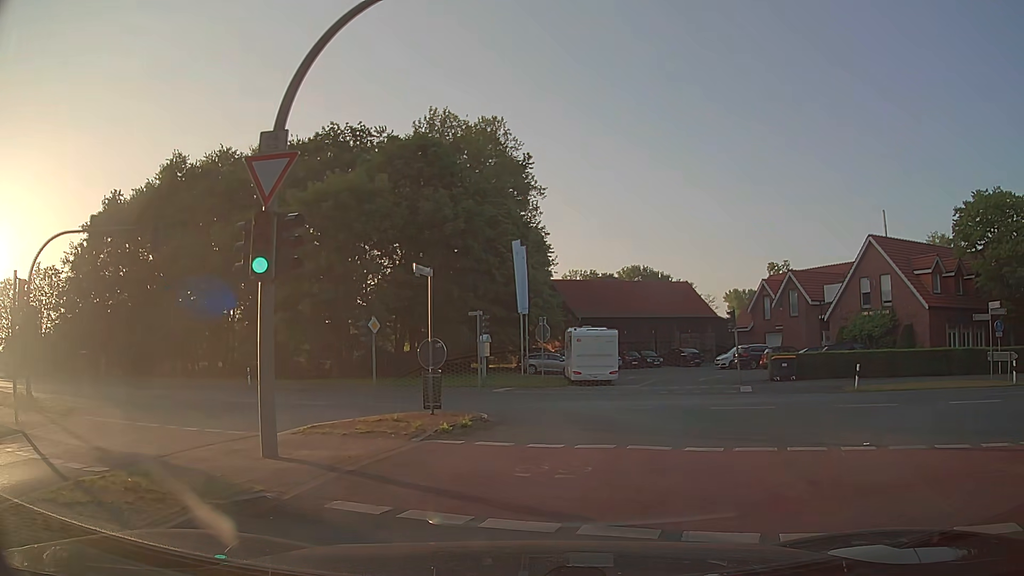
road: secondary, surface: asphalt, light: Day
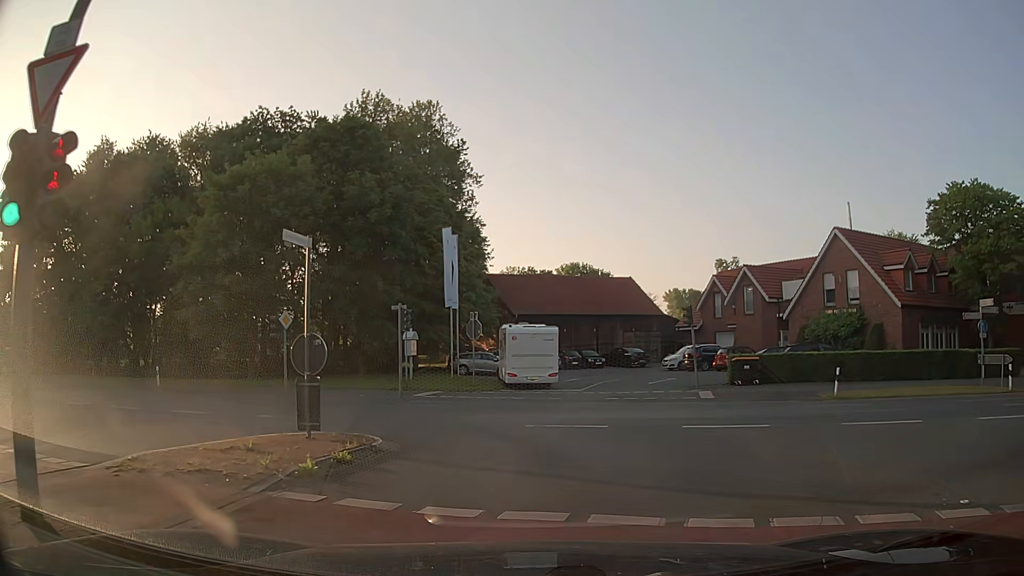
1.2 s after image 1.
(+0.1, +4.0) m; +5°
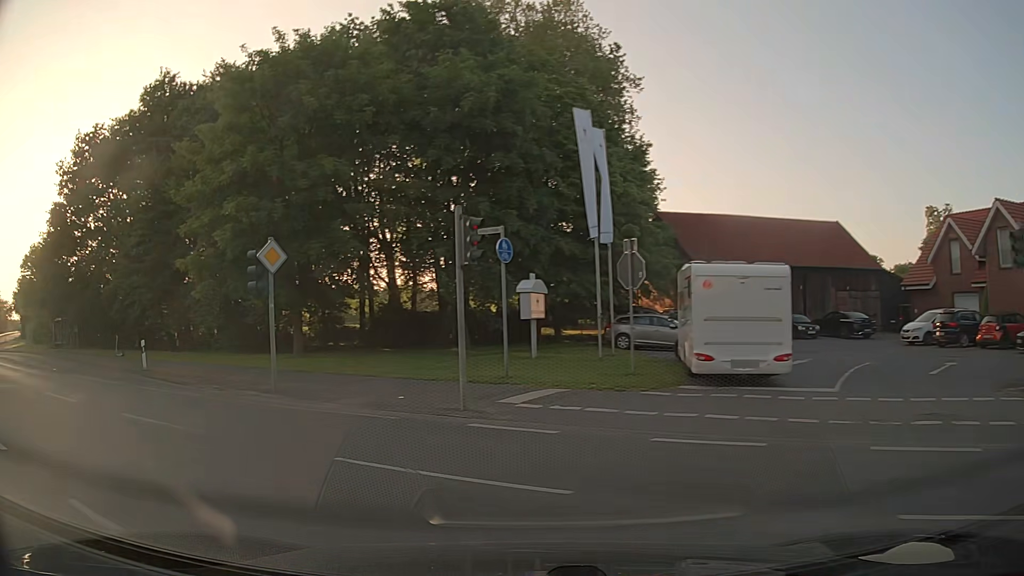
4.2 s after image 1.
(-0.2, +14.9) m; -15°
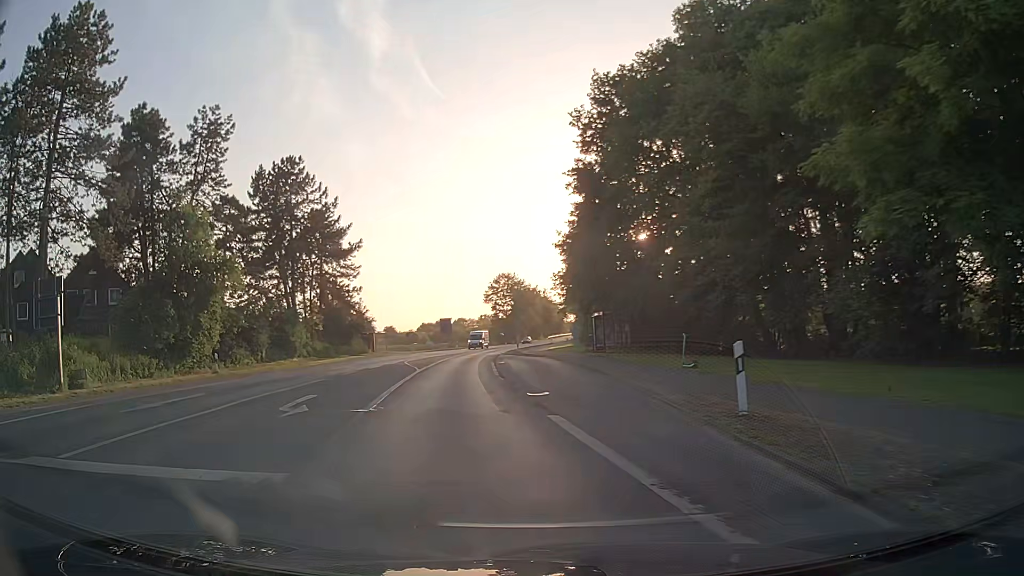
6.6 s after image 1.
(-7.3, +13.9) m; -49°
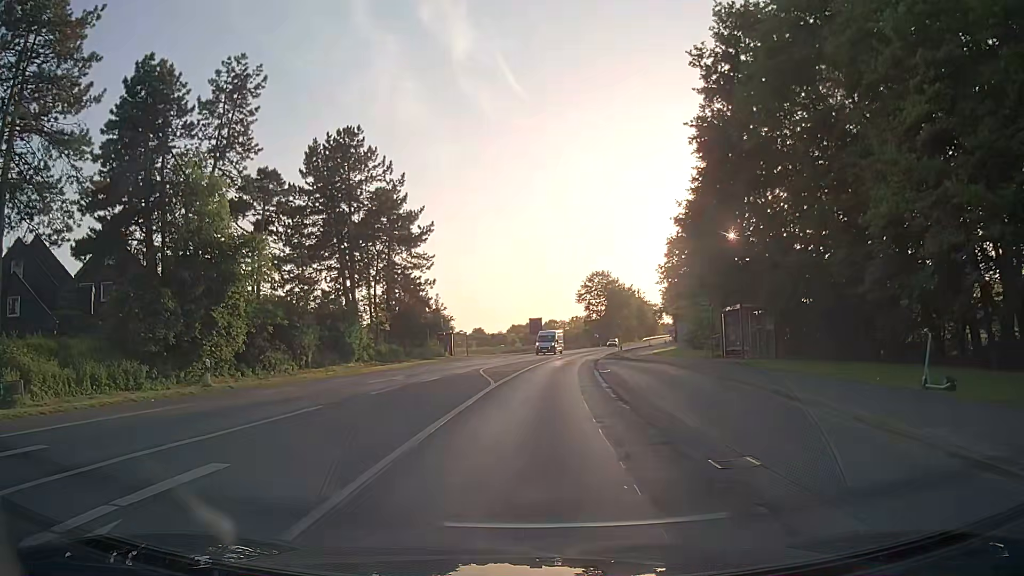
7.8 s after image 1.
(-1.0, +10.1) m; -9°
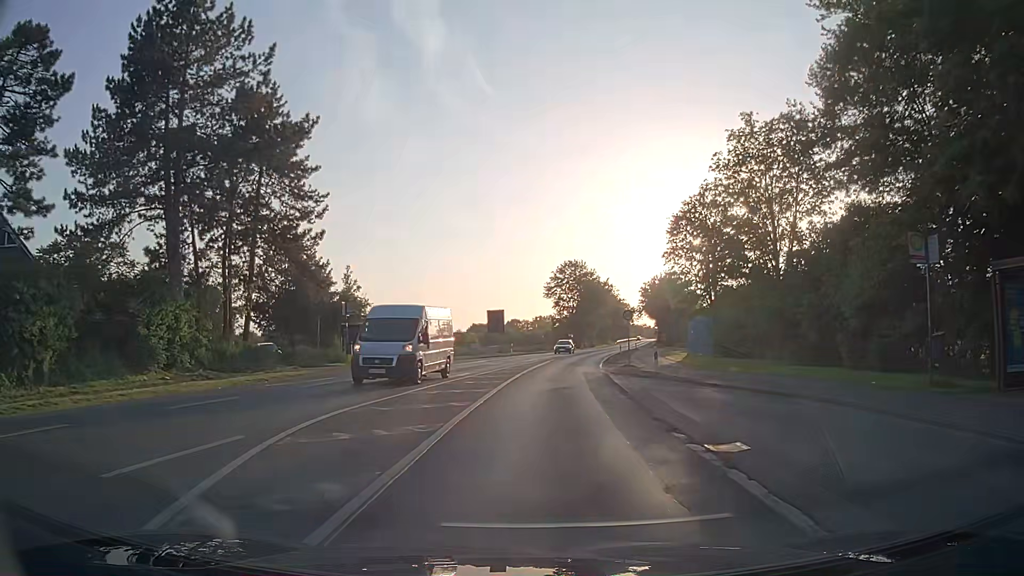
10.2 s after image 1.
(+0.3, +24.3) m; +3°
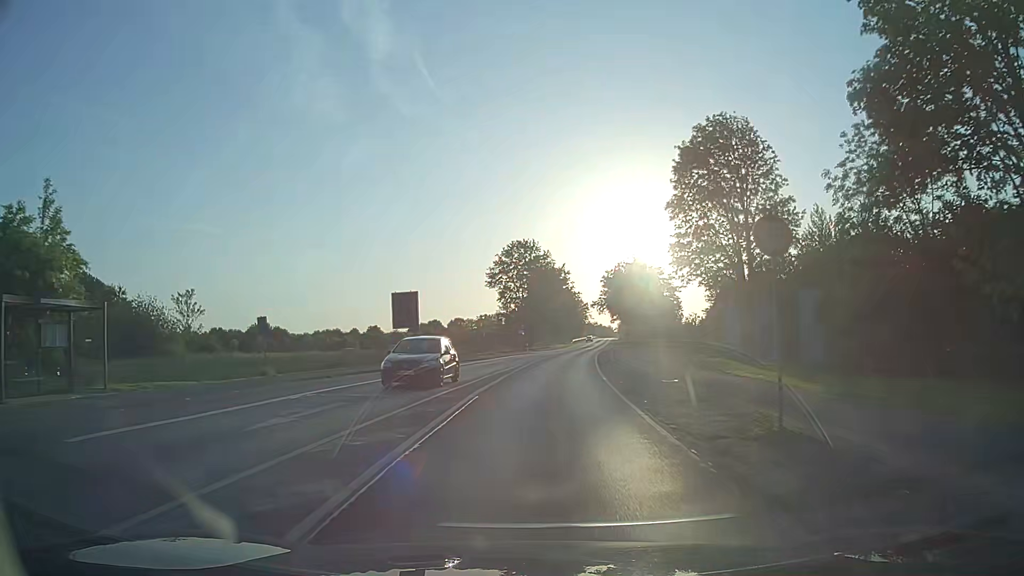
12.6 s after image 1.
(+1.0, +28.4) m; +4°
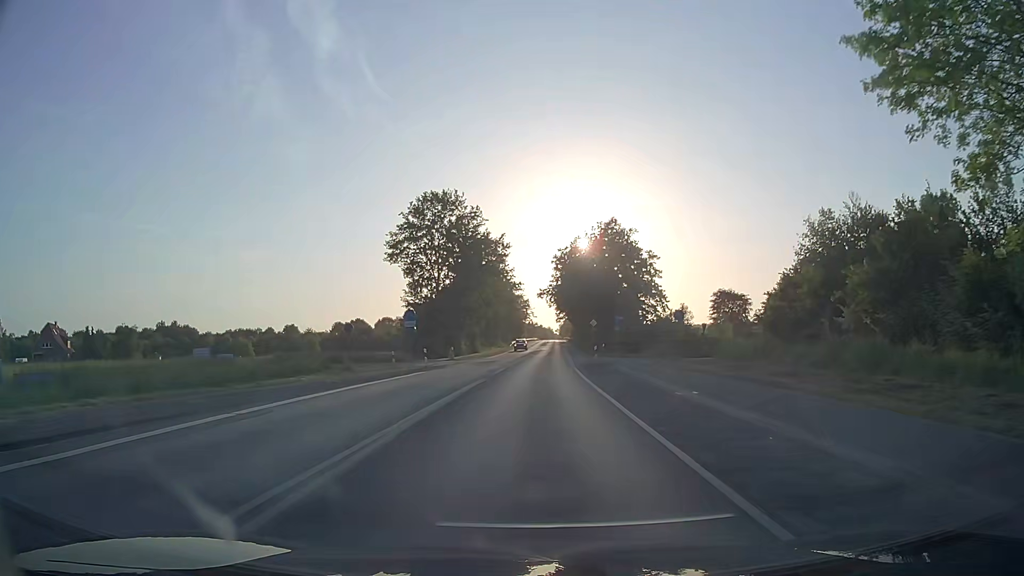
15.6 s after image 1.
(+1.9, +39.2) m; +5°
(0, +10) (0, +20) (+1, +30) (+1, +40) (+1, +50) (+2, +60) (+2, +70) (+3, +80) (+3, +90) (+3, +100) m
